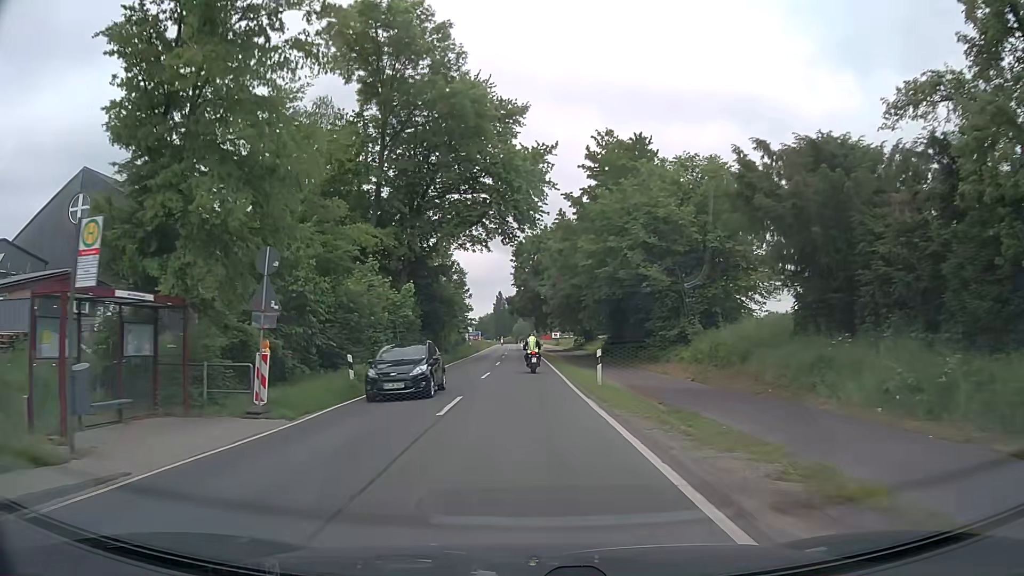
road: secondary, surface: asphalt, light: Day
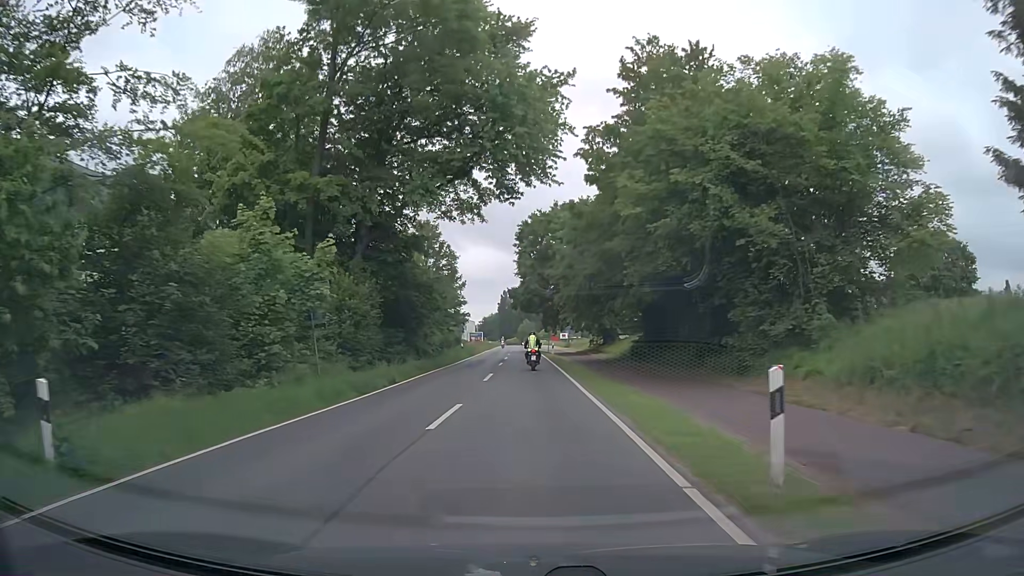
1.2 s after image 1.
(-0.1, +14.5) m; -1°
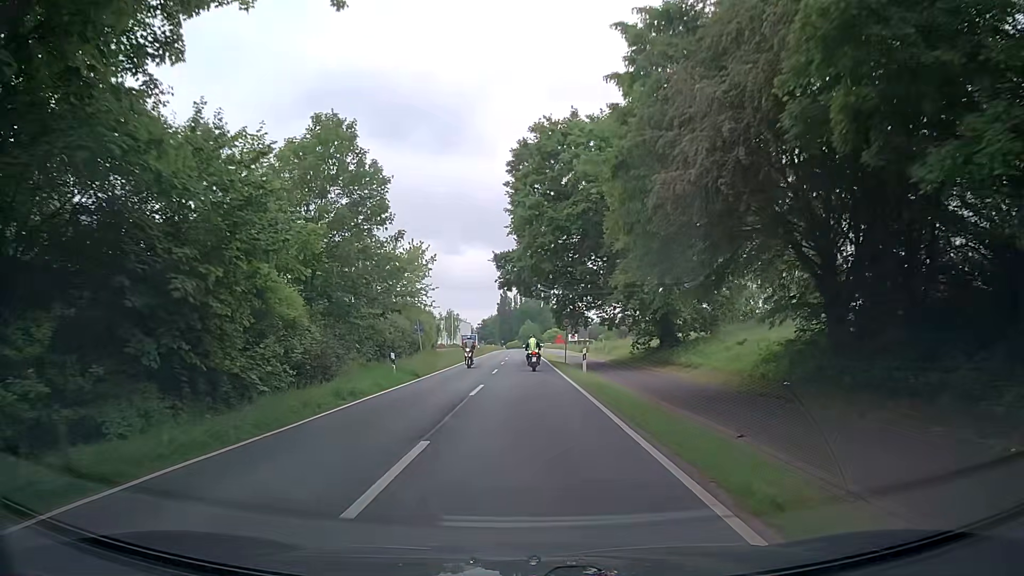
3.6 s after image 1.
(0.0, +29.5) m; 0°
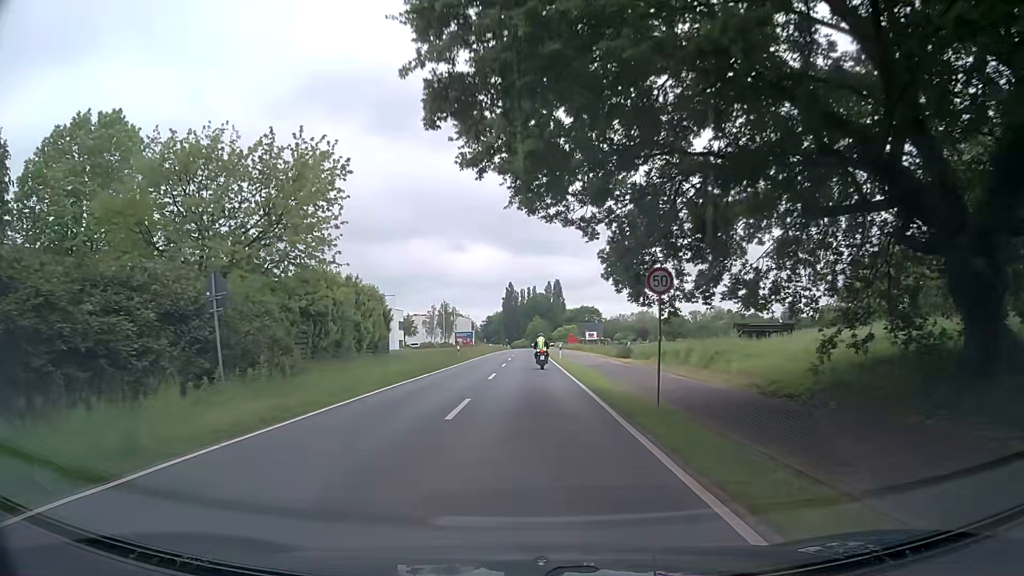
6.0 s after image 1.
(0.0, +30.0) m; 0°
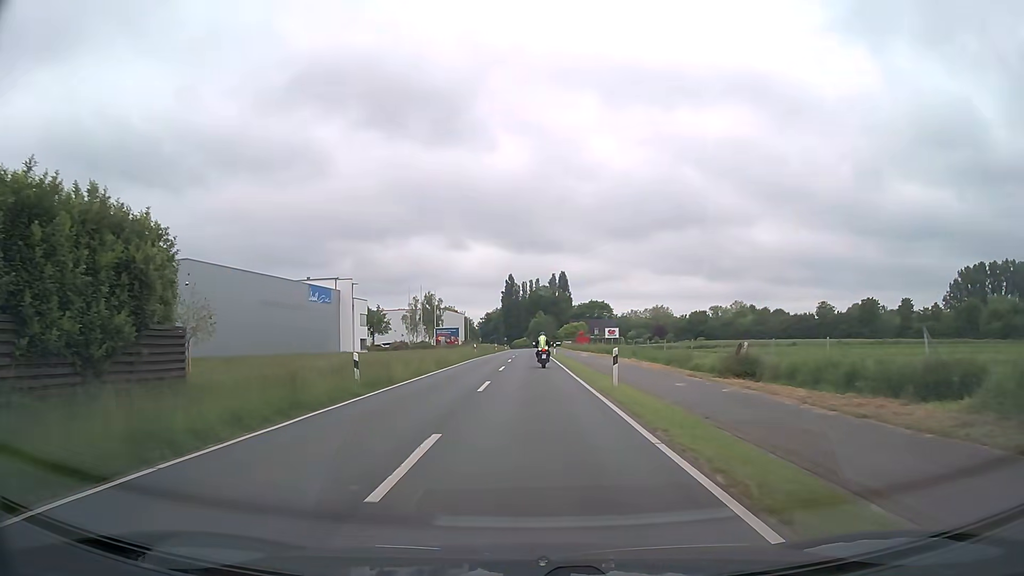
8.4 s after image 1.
(-0.2, +30.3) m; 0°
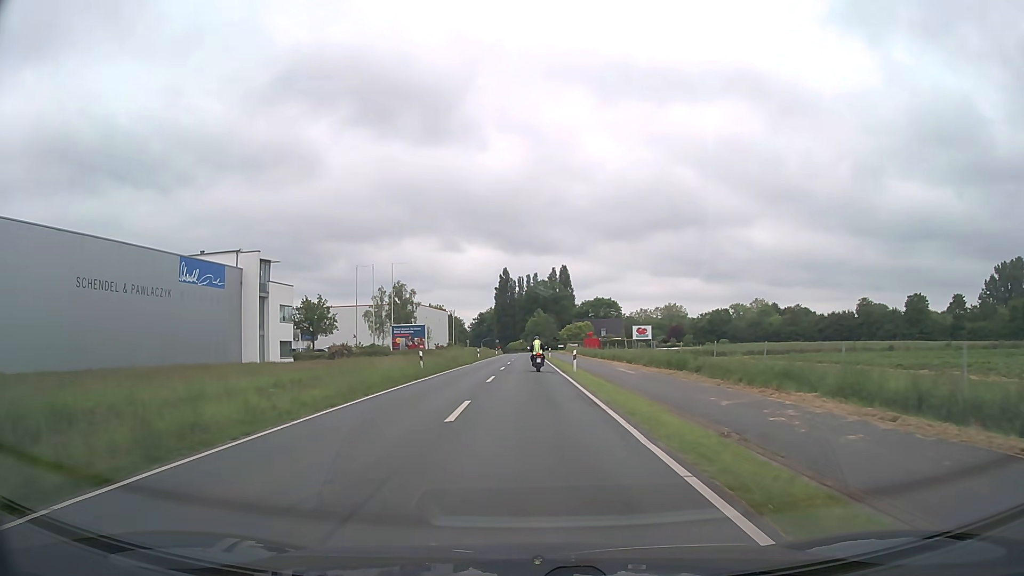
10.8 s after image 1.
(0.0, +30.5) m; 0°
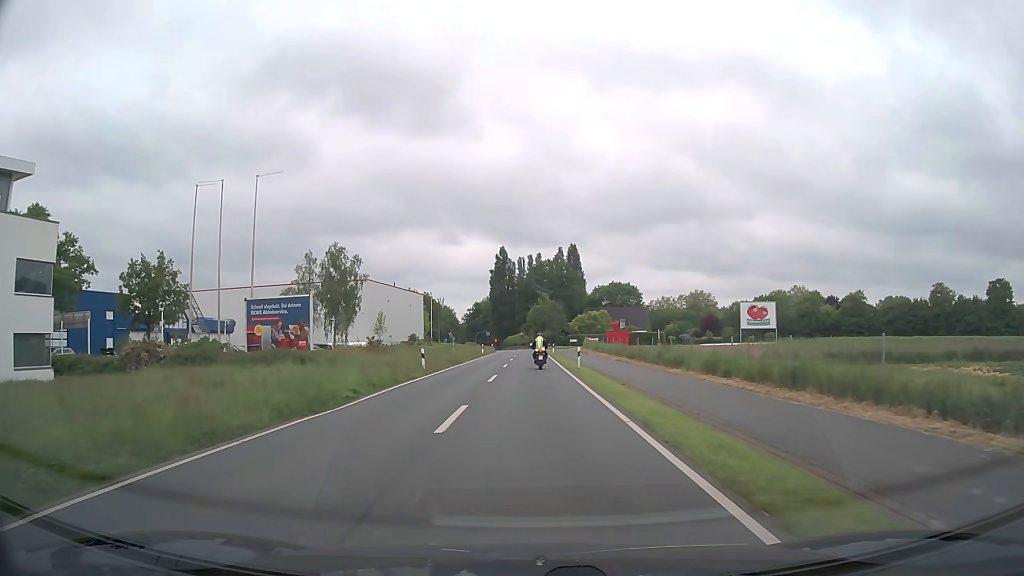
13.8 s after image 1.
(-0.2, +38.1) m; 0°
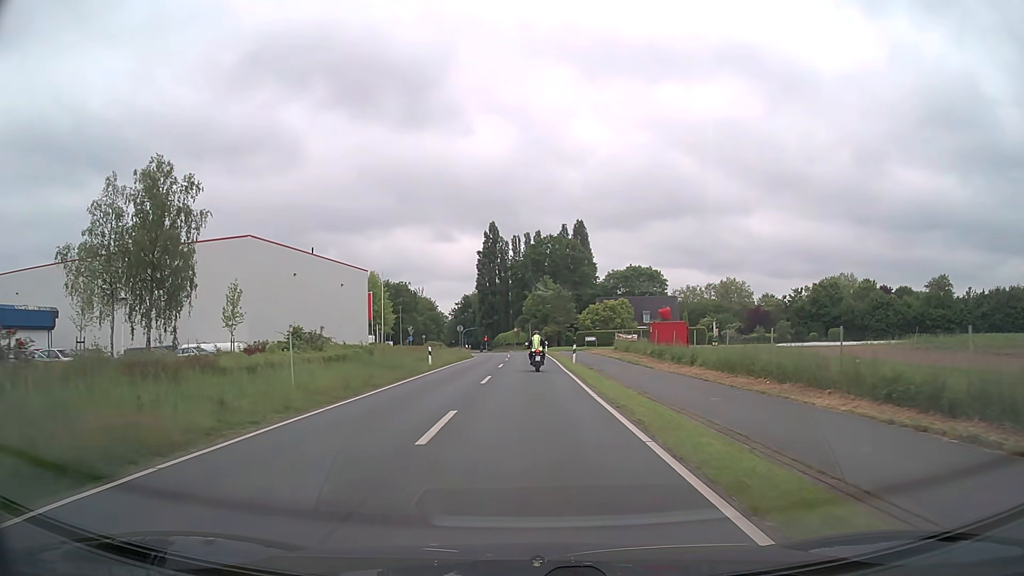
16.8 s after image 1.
(+0.2, +37.8) m; 0°
(0, +10) (0, +20) (0, +30) (0, +40) (0, +50) (0, +60) (-1, +70) (-3, +80) (-5, +89) (-8, +99) m
